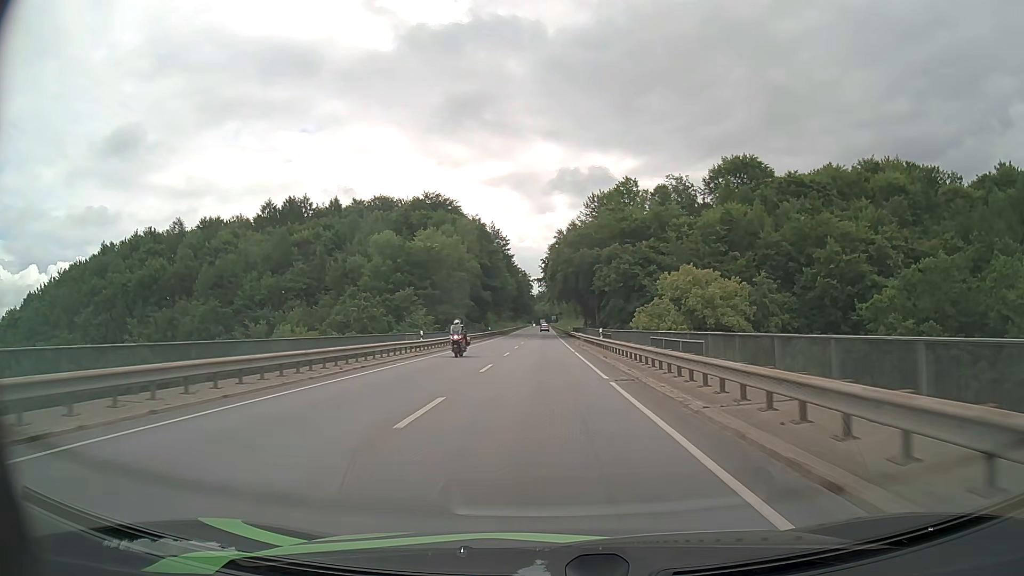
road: primary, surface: asphalt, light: Day
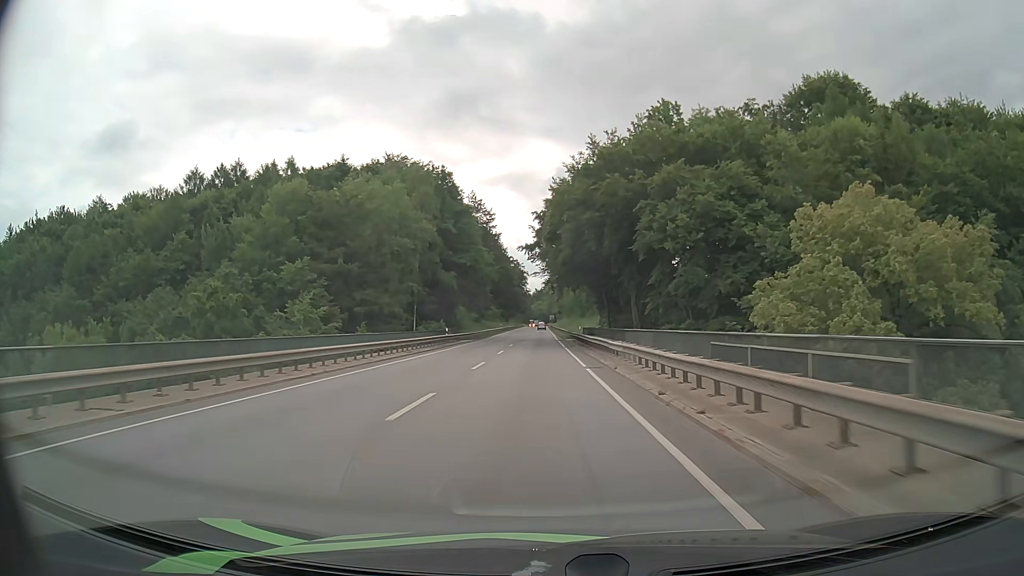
(0.0, +35.4) m; 0°
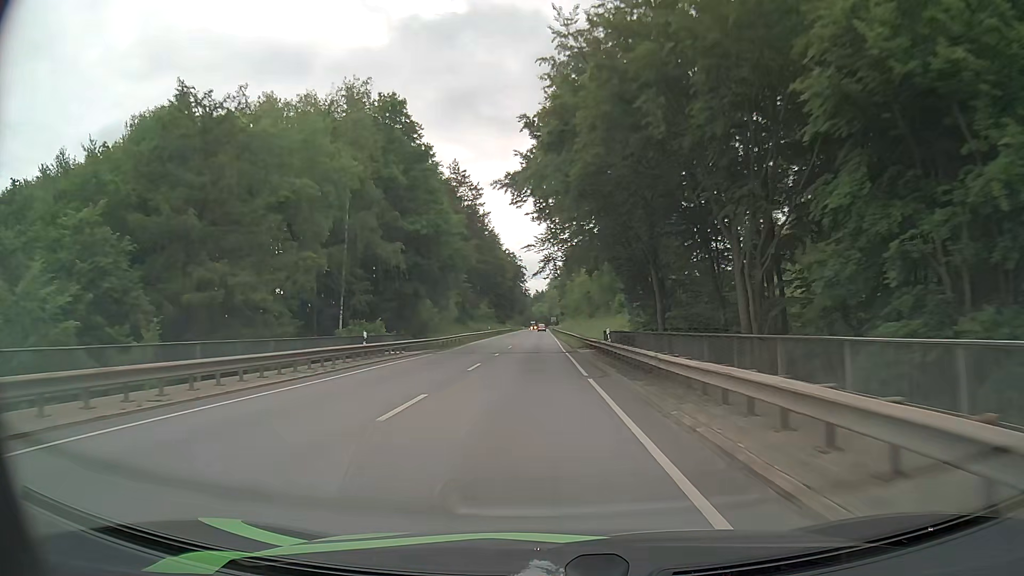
(0.0, +23.9) m; 0°
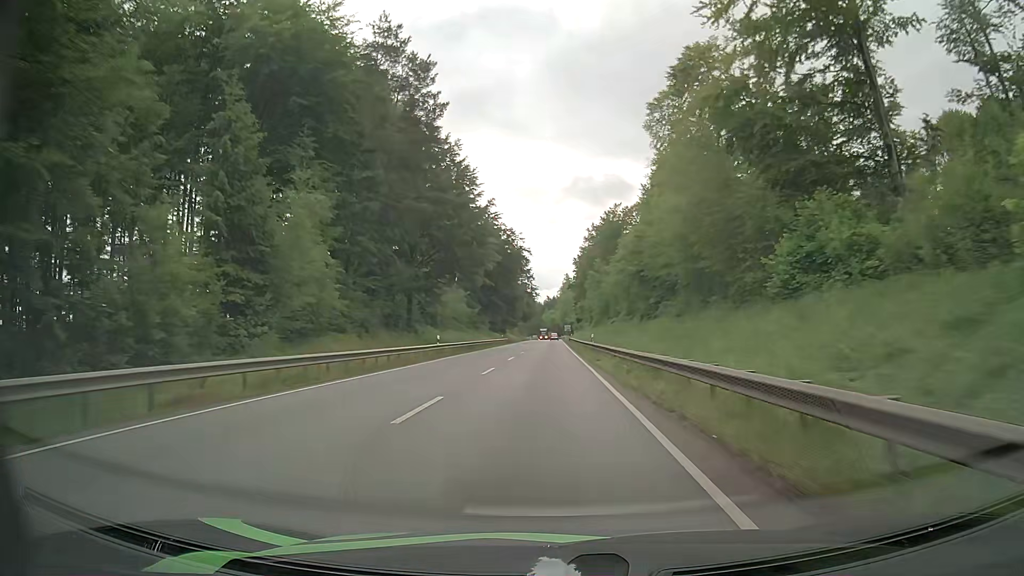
(-0.3, +48.2) m; -1°
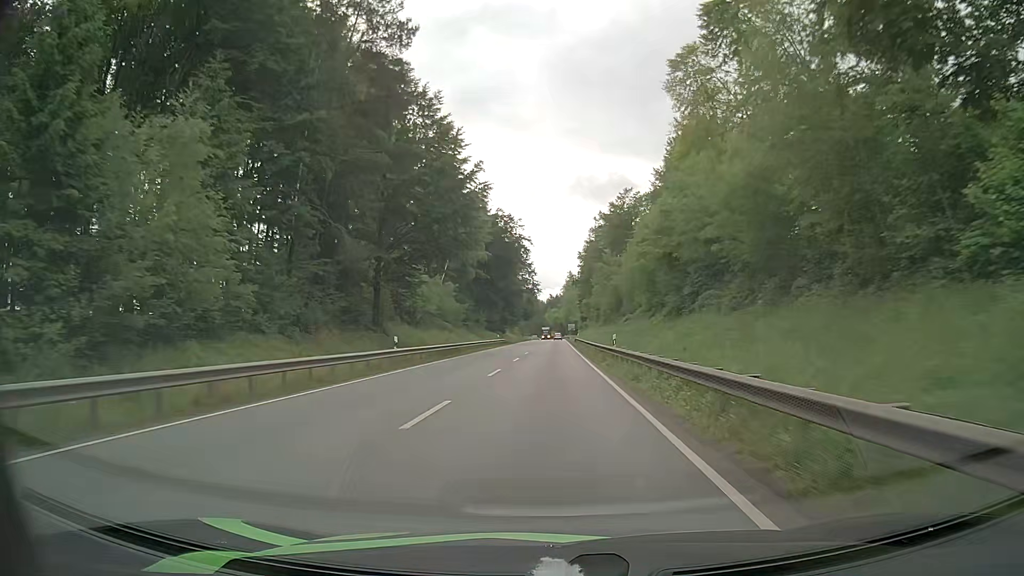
(0.0, +12.3) m; 0°
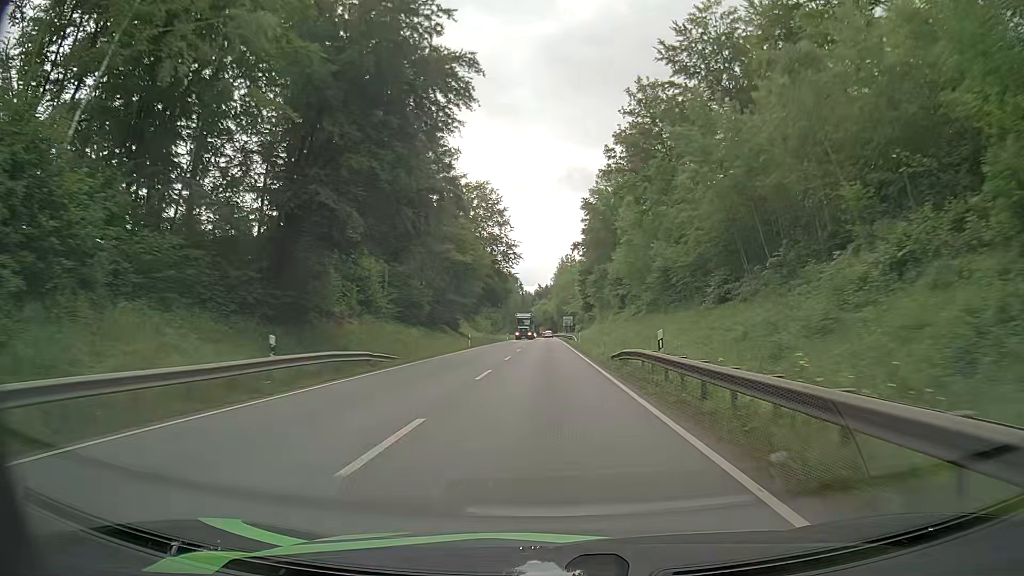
(+0.3, +63.5) m; +1°
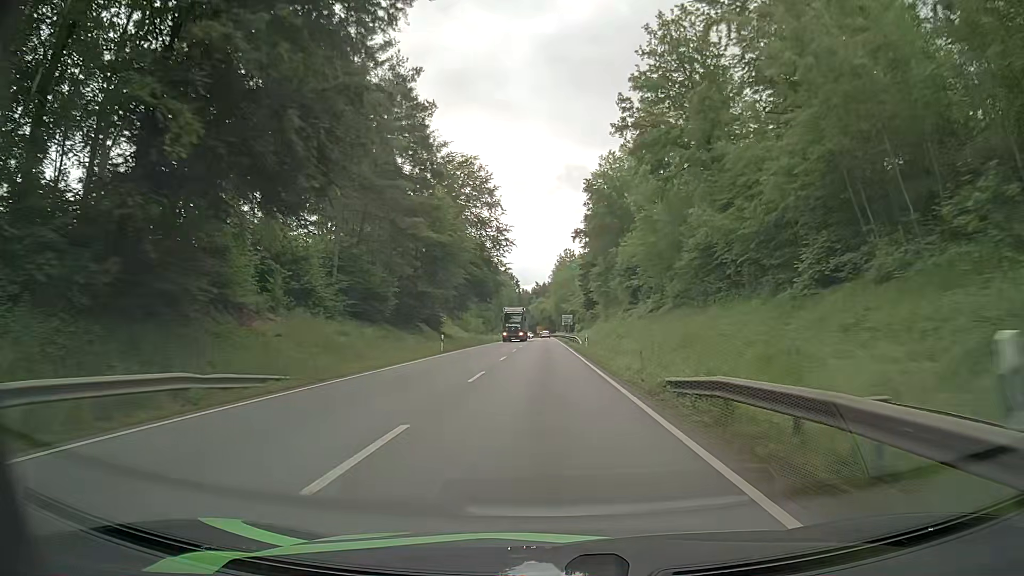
(+0.1, +12.9) m; 0°
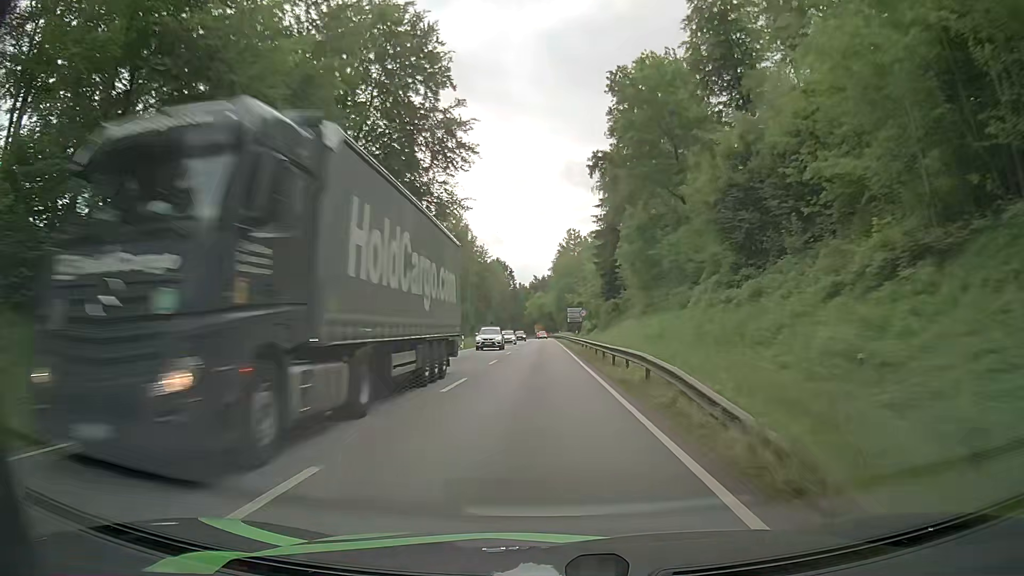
(+0.2, +38.9) m; 0°
(0, +10) (0, +20) (0, +30) (0, +40) (0, +50) (0, +60) (0, +70) (0, +80) (-1, +90) (-1, +100) m
